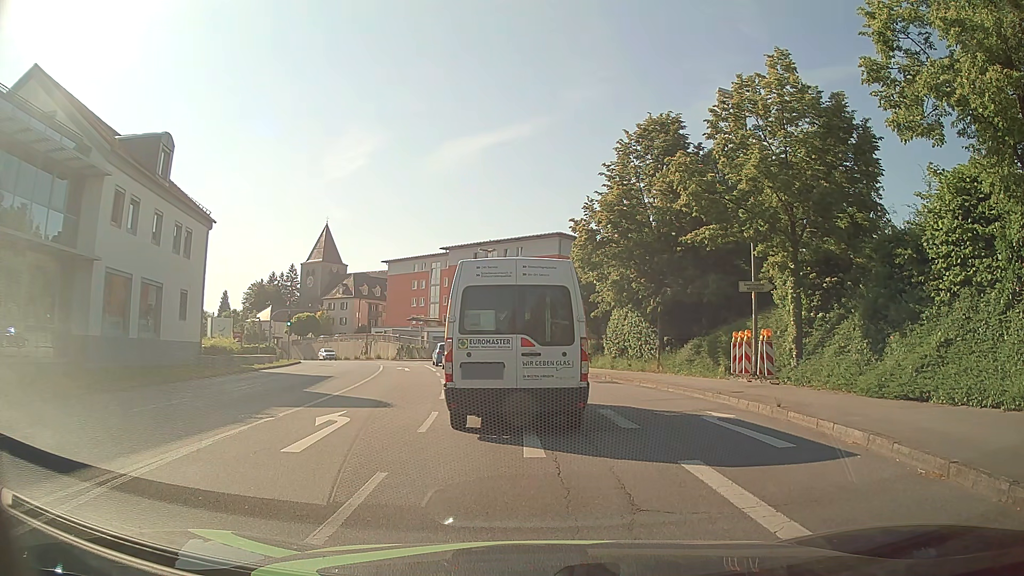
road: tertiary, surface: asphalt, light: Day
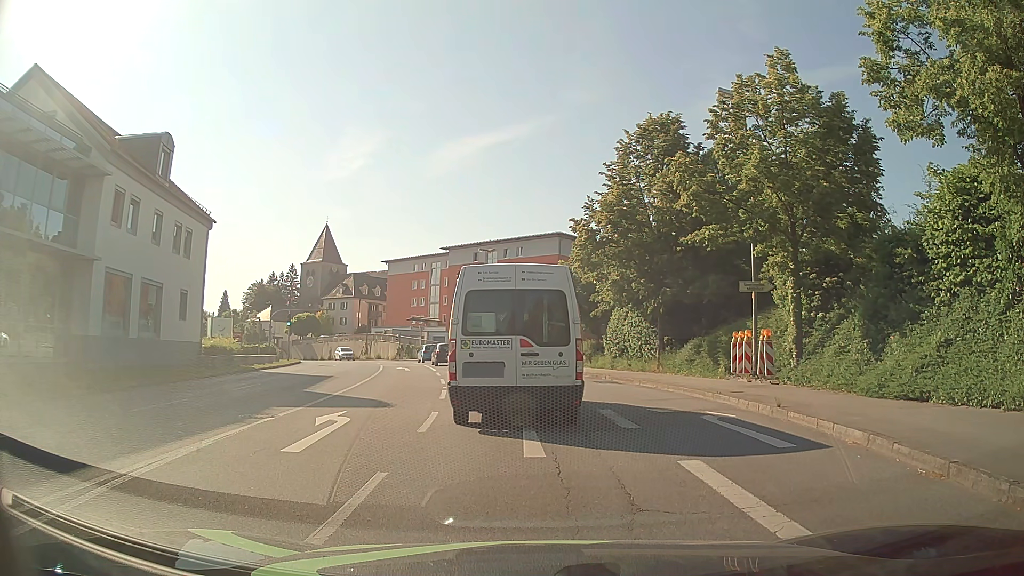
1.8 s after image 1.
(0.0, 0.0) m; 0°
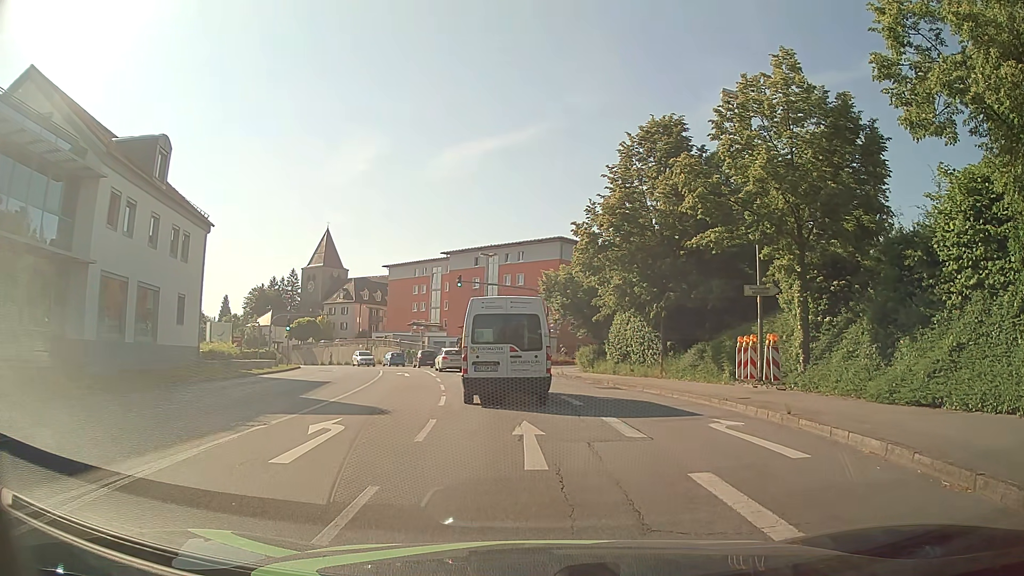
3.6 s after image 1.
(0.0, +0.5) m; -1°
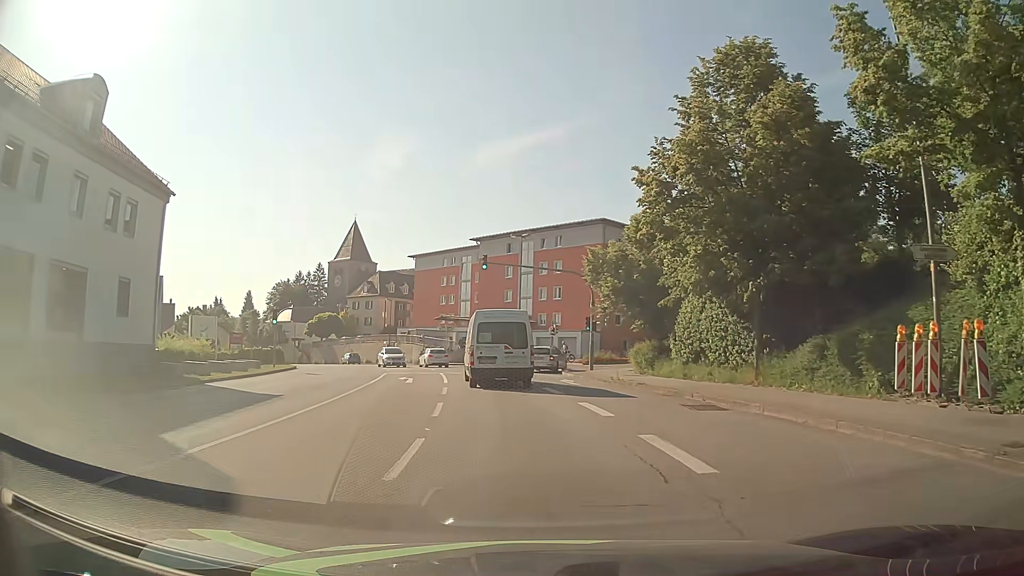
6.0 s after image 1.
(-0.3, +9.4) m; -4°
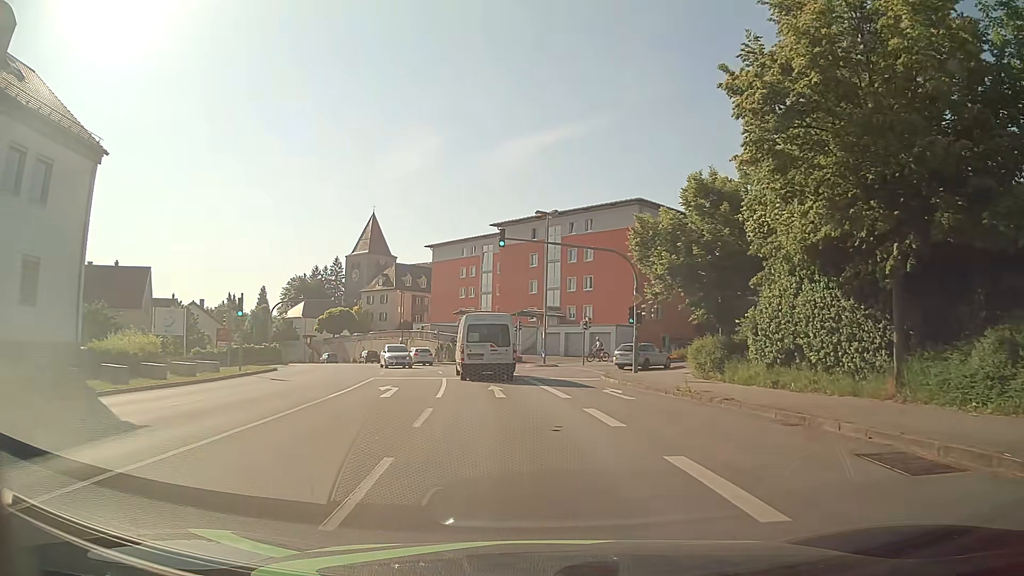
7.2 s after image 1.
(-0.1, +8.1) m; -1°
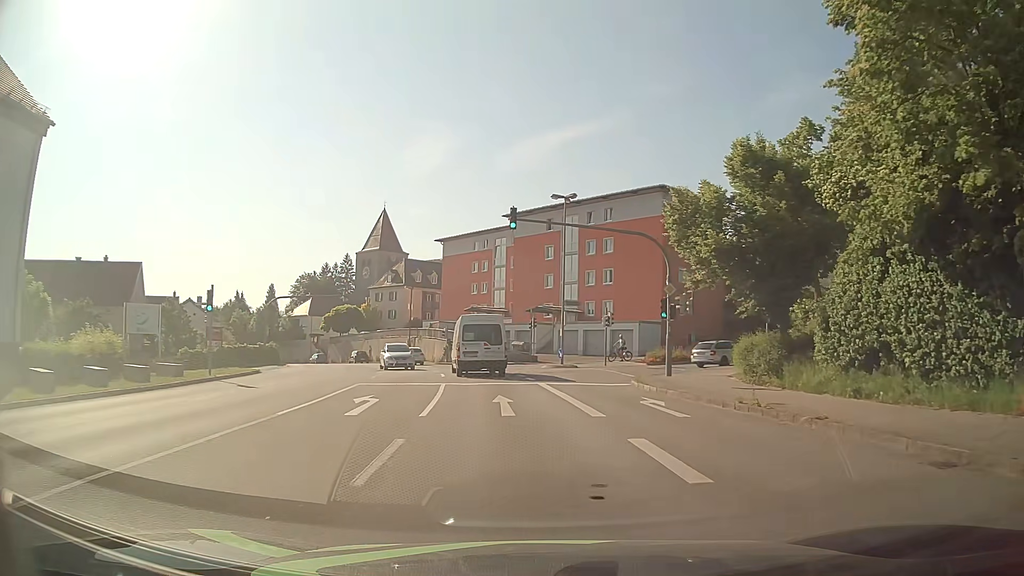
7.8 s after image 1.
(-0.1, +4.6) m; -2°
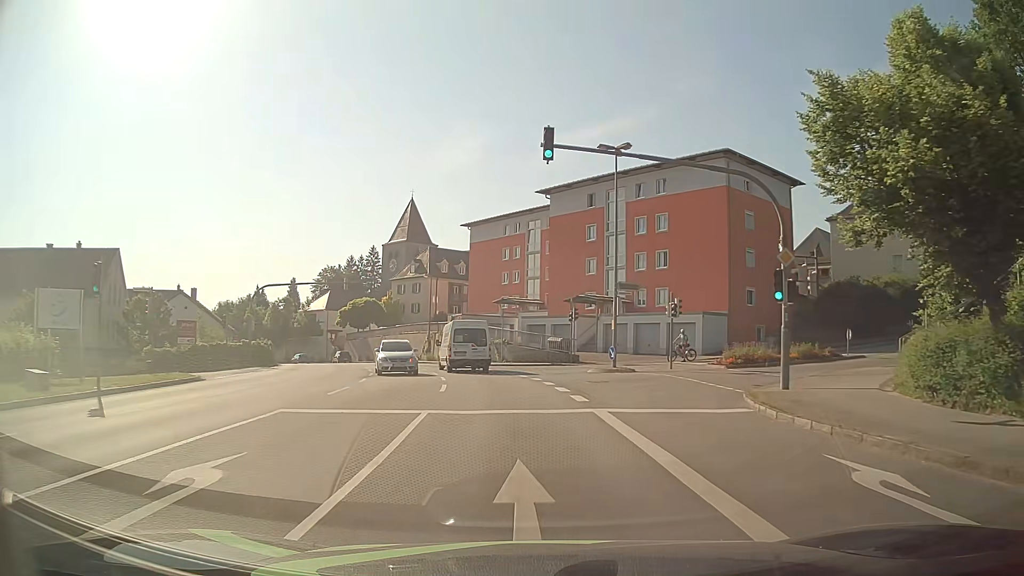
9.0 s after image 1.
(-0.2, +9.9) m; -3°
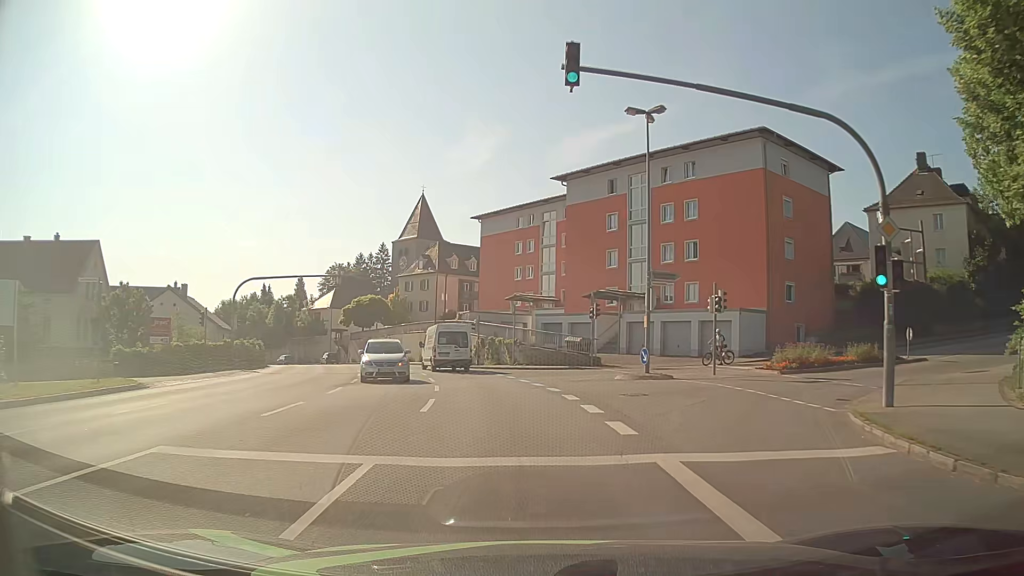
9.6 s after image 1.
(-0.1, +5.2) m; -1°
(0, +10) (-1, +20) (-3, +30) (-5, +40) (-8, +49) (-12, +58) (-17, +67) (-21, +76) (-27, +84) (-33, +92) m
